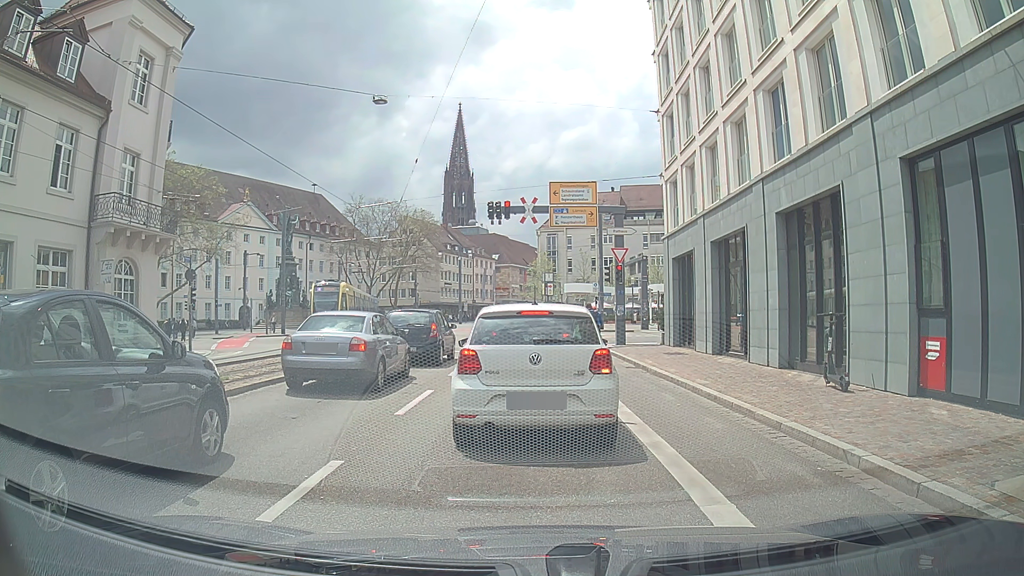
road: primary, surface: asphalt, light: Day
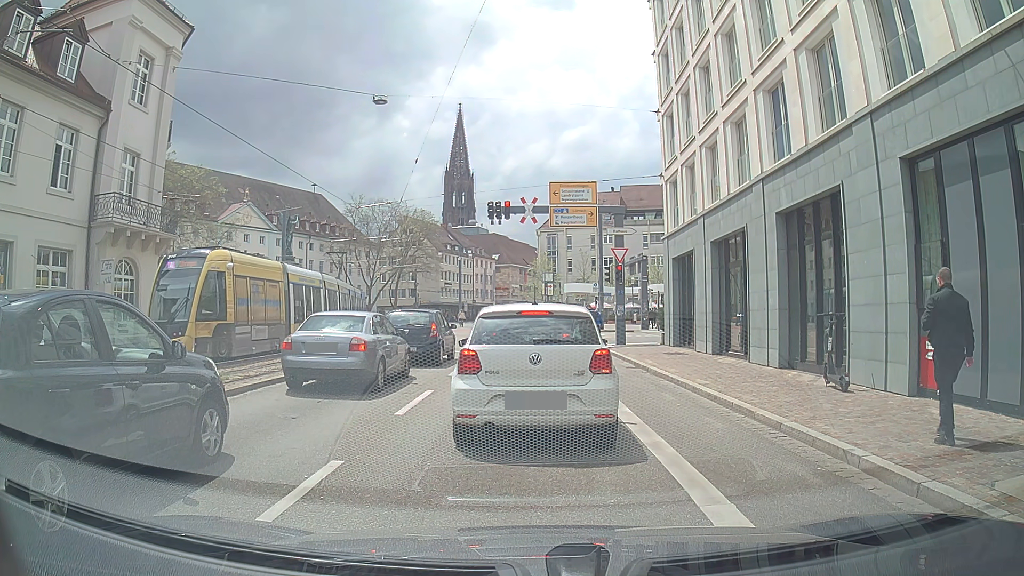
(0.0, 0.0) m; 0°
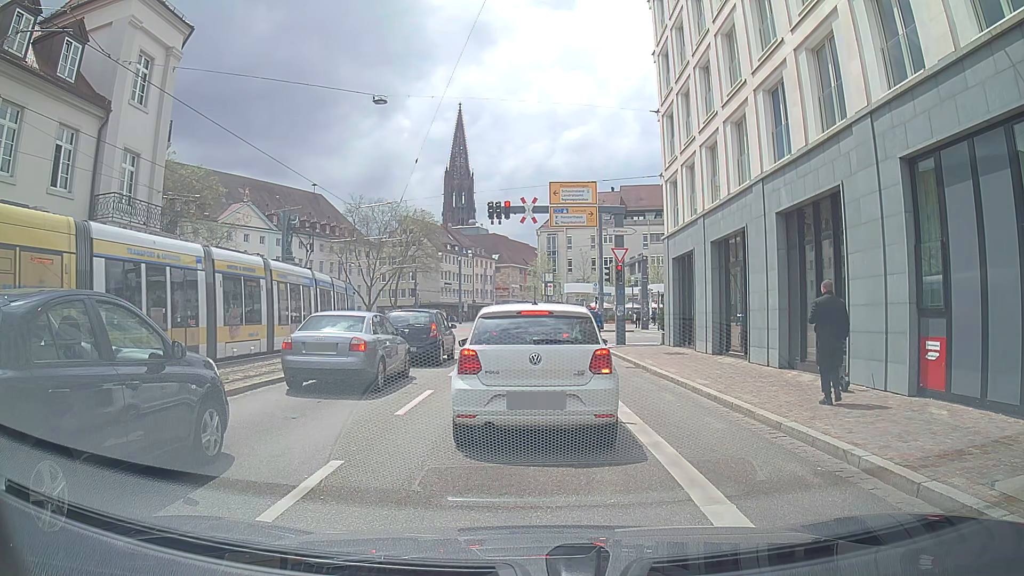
(0.0, 0.0) m; 0°
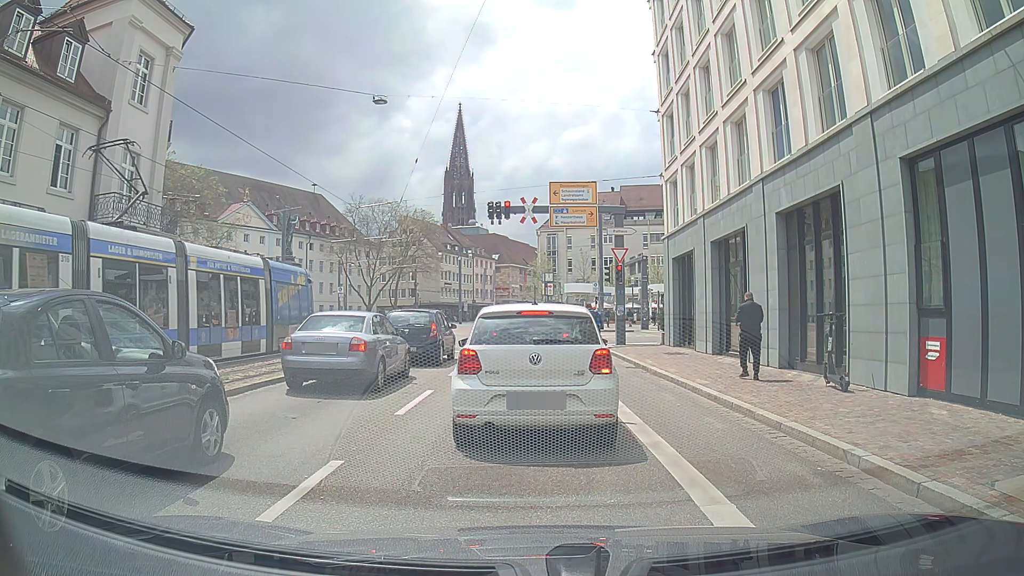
(0.0, 0.0) m; 0°
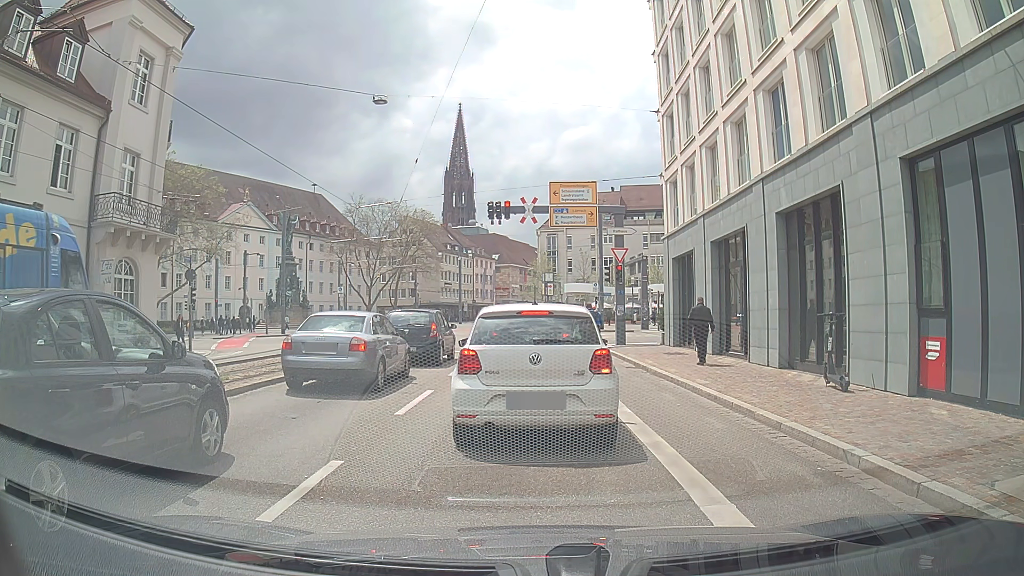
(0.0, 0.0) m; 0°
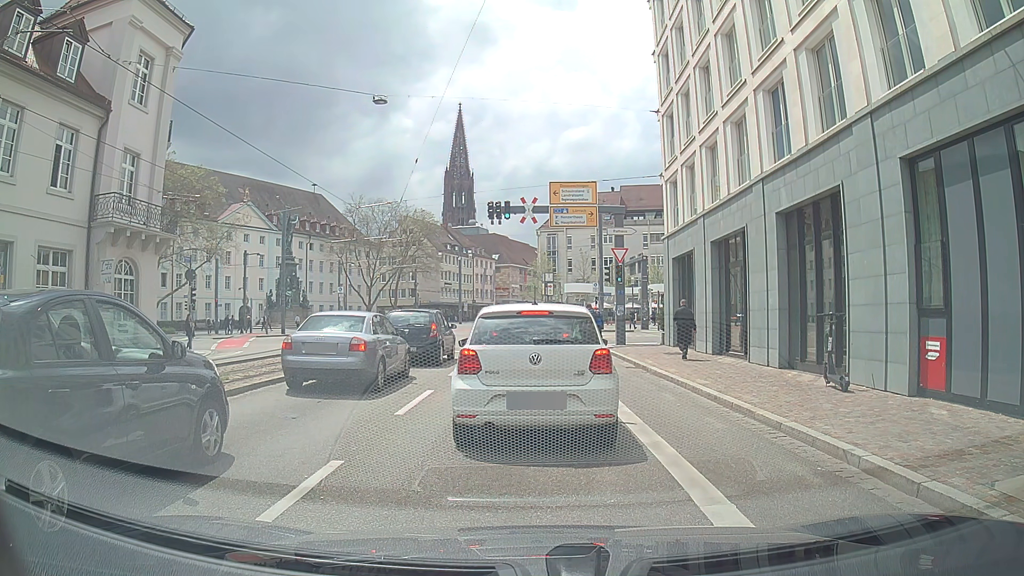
(0.0, 0.0) m; 0°
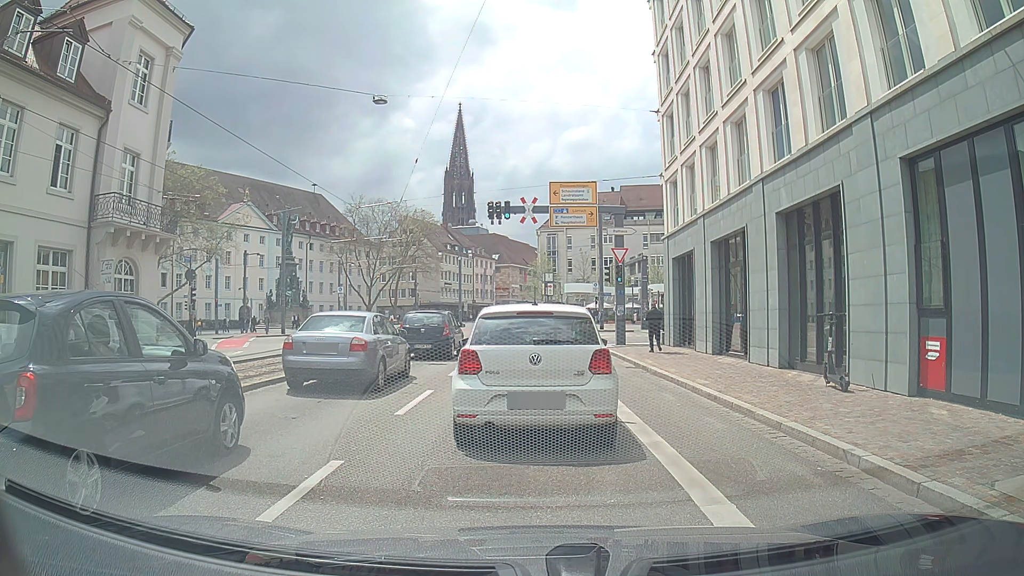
(0.0, 0.0) m; 0°
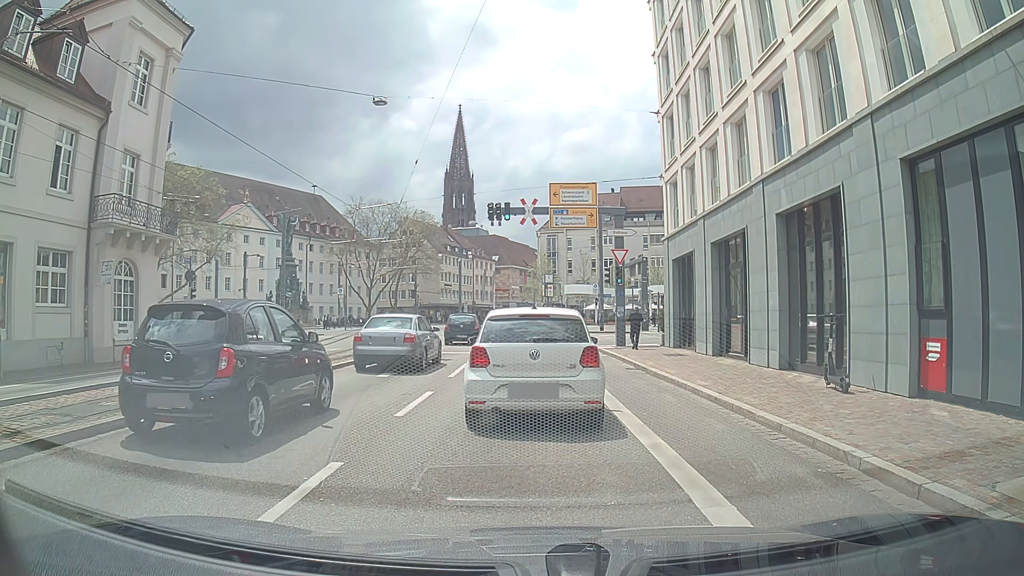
(0.0, 0.0) m; 0°
